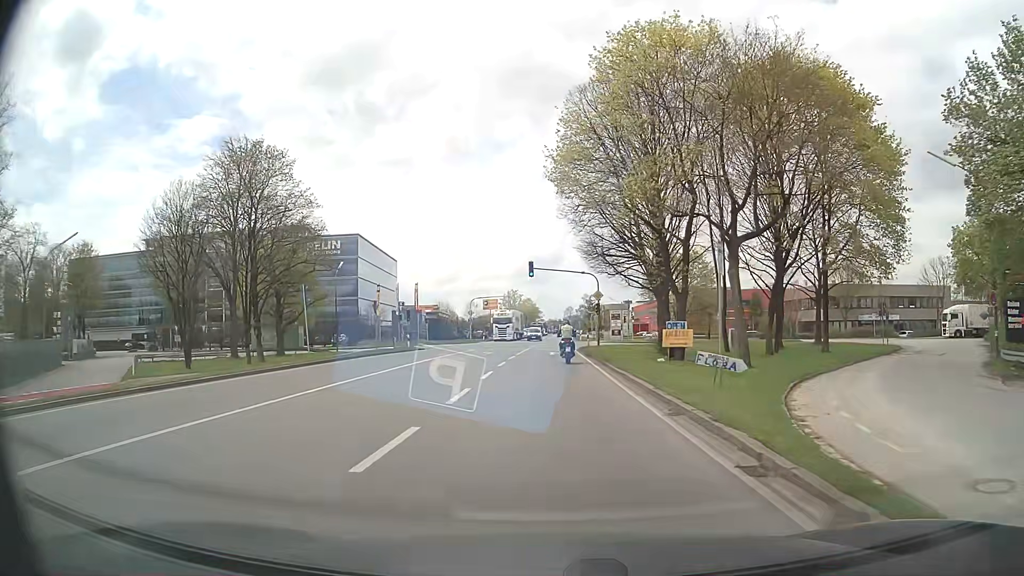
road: primary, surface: asphalt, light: Day
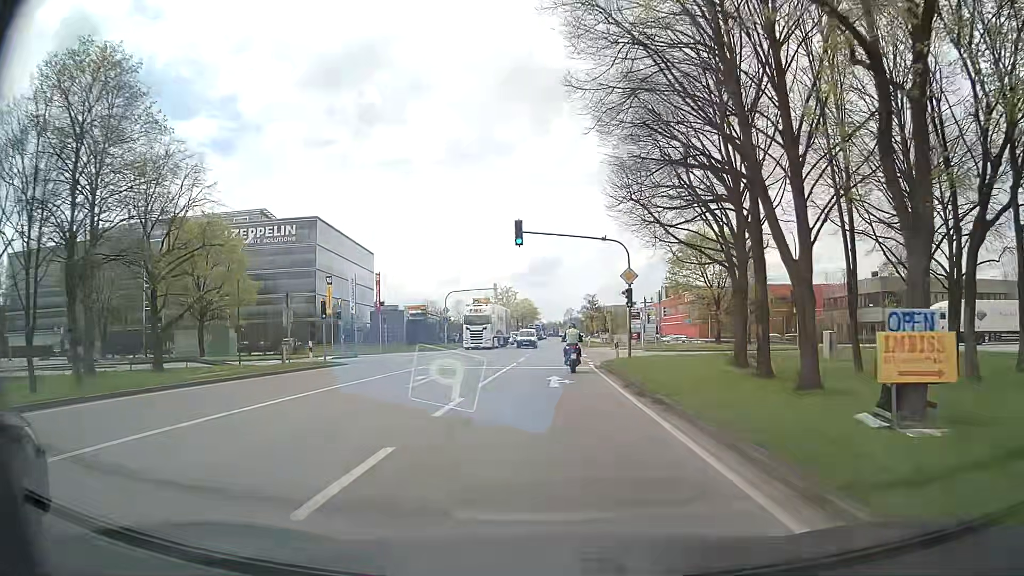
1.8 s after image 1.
(0.0, +19.8) m; 0°
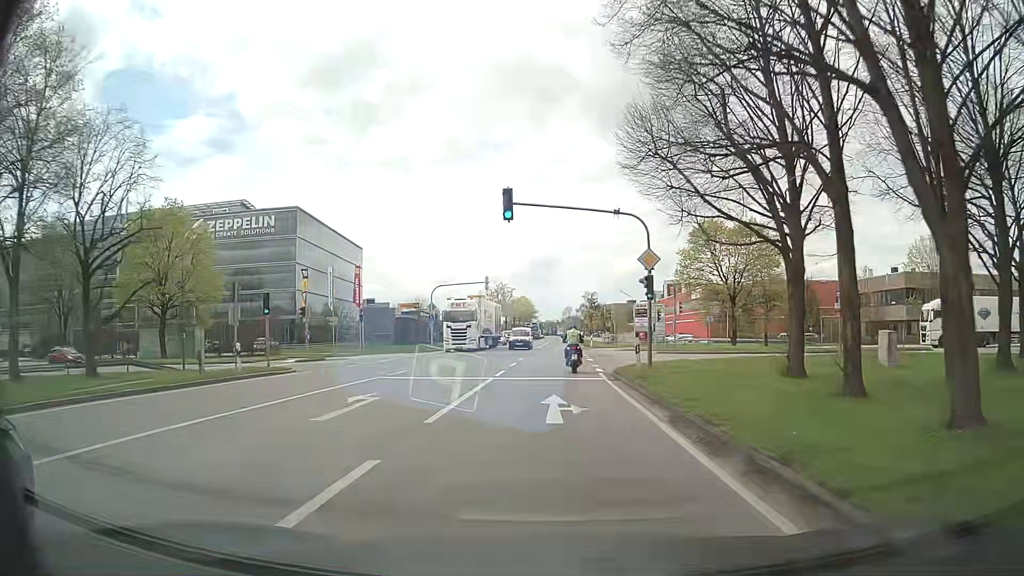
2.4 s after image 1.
(0.0, +6.7) m; -1°
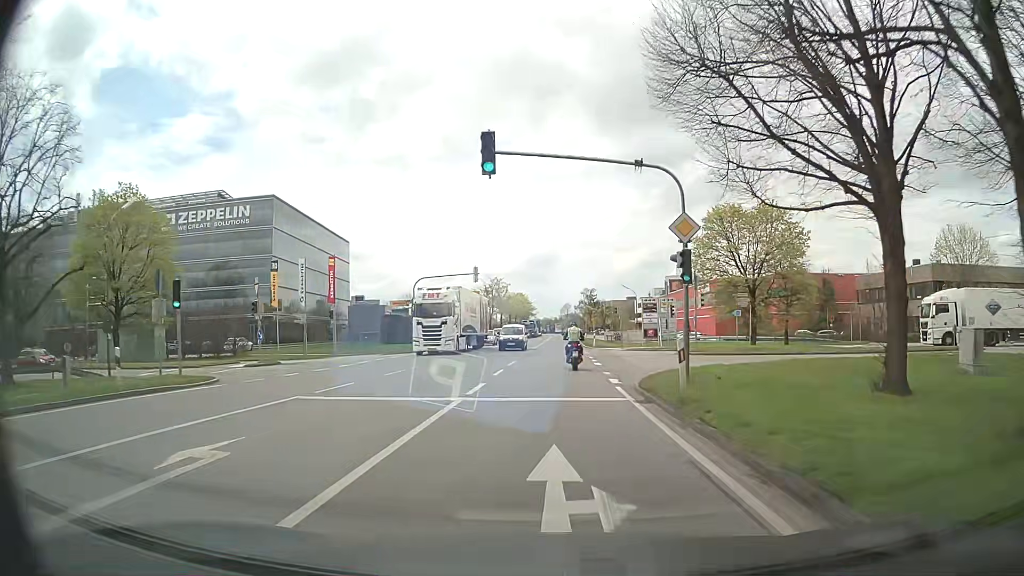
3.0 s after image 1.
(+0.1, +6.8) m; 0°
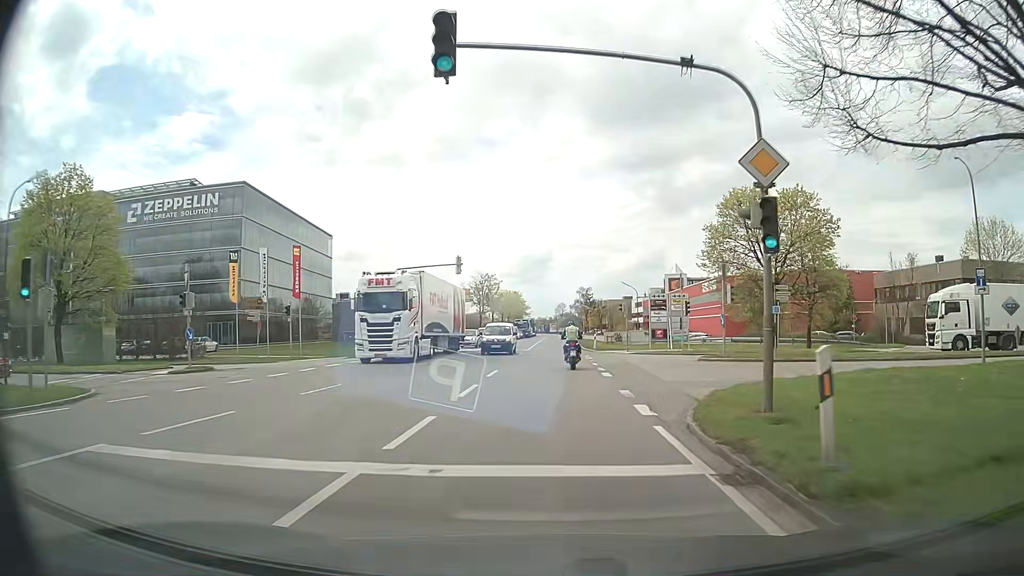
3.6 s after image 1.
(+0.1, +7.0) m; +1°
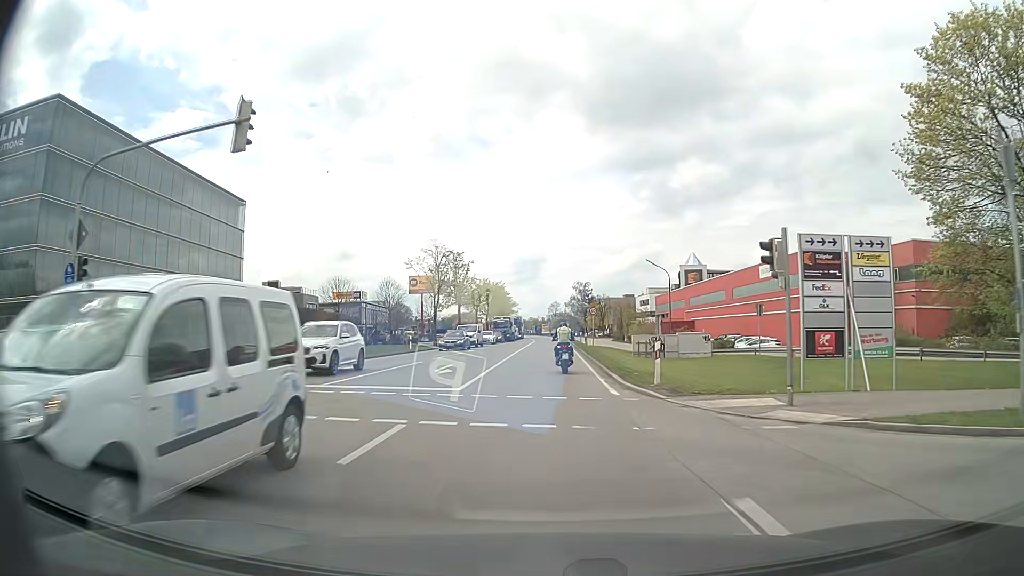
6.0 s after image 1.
(+0.5, +31.6) m; +1°
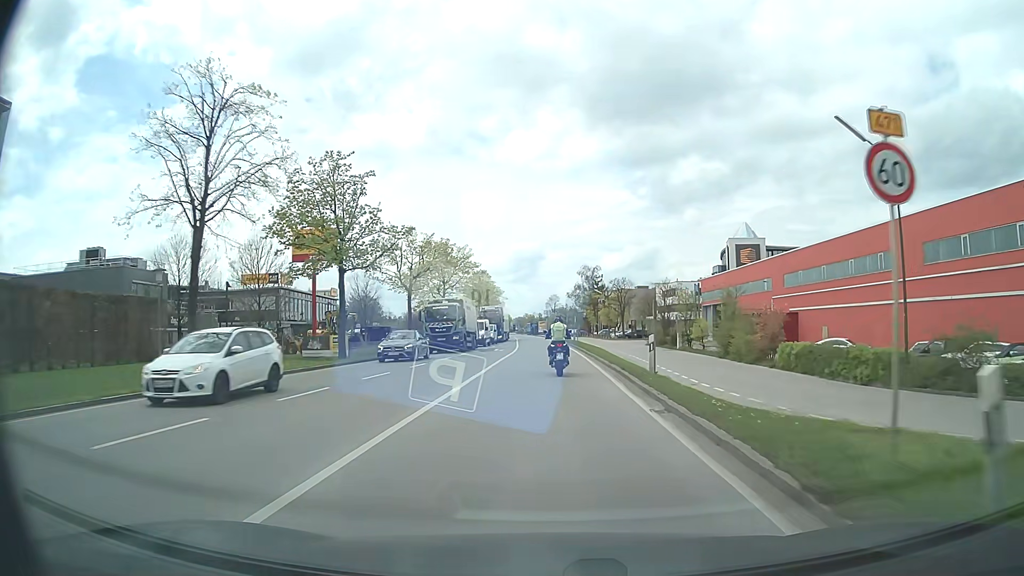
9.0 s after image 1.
(0.0, +43.7) m; 0°
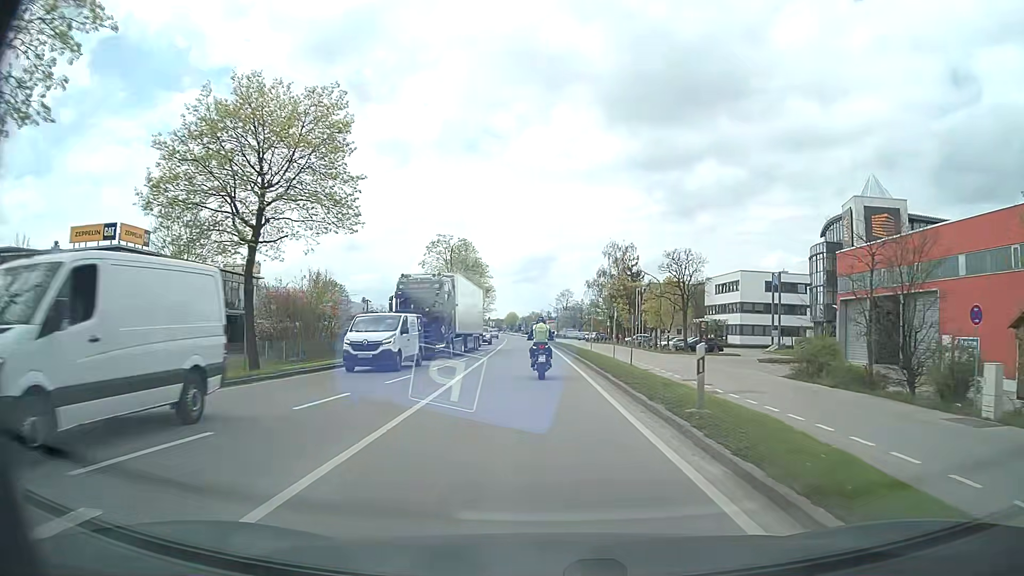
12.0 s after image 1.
(-0.3, +43.5) m; -1°
(0, +10) (0, +20) (-1, +30) (-1, +40) (-1, +50) (-2, +60) (-2, +70) (-3, +80) (-3, +90) (-4, +100) m
